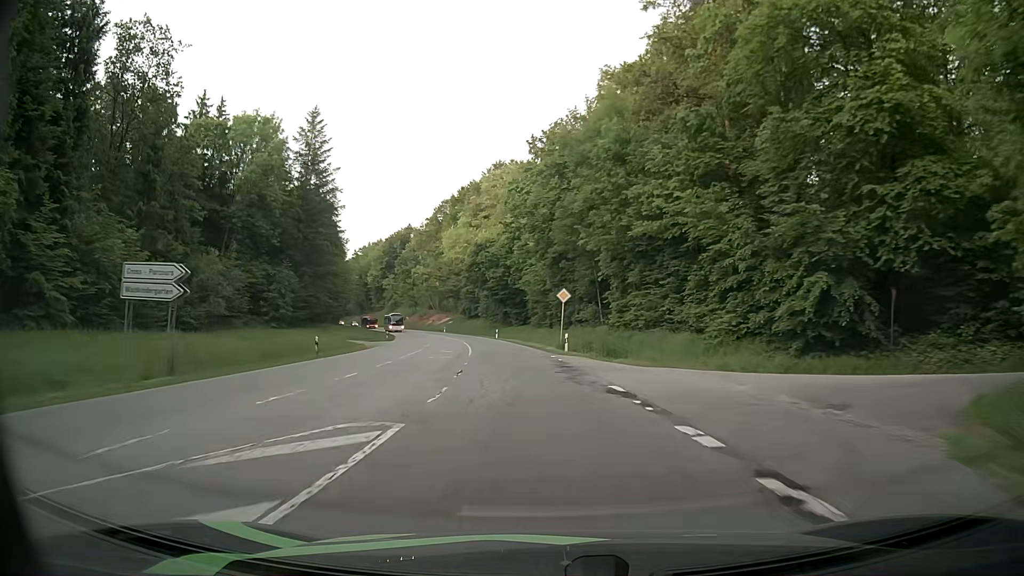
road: secondary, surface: asphalt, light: Day
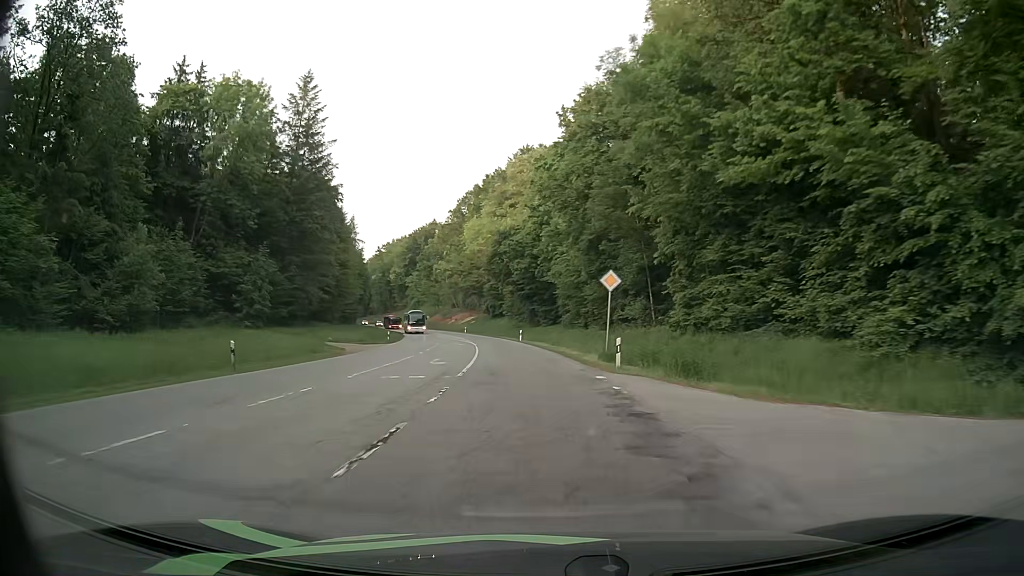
(-0.3, +12.3) m; -2°
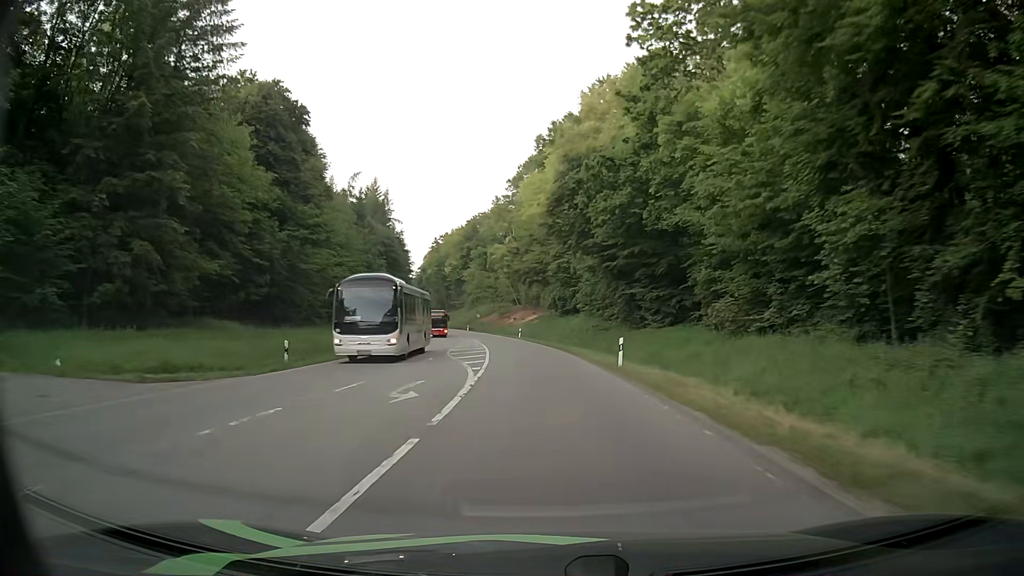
(-2.5, +37.2) m; -7°
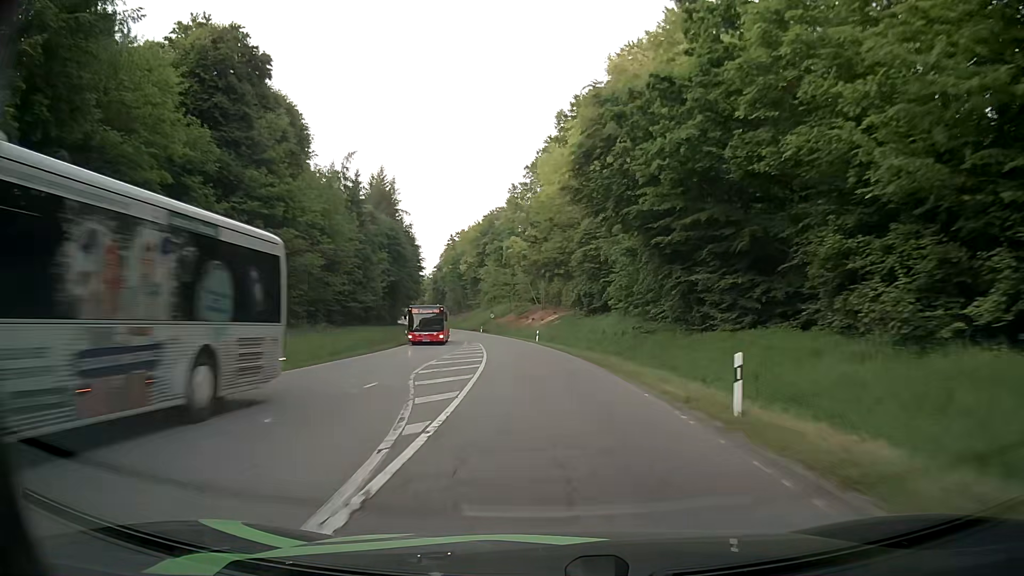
(-0.3, +12.5) m; -3°
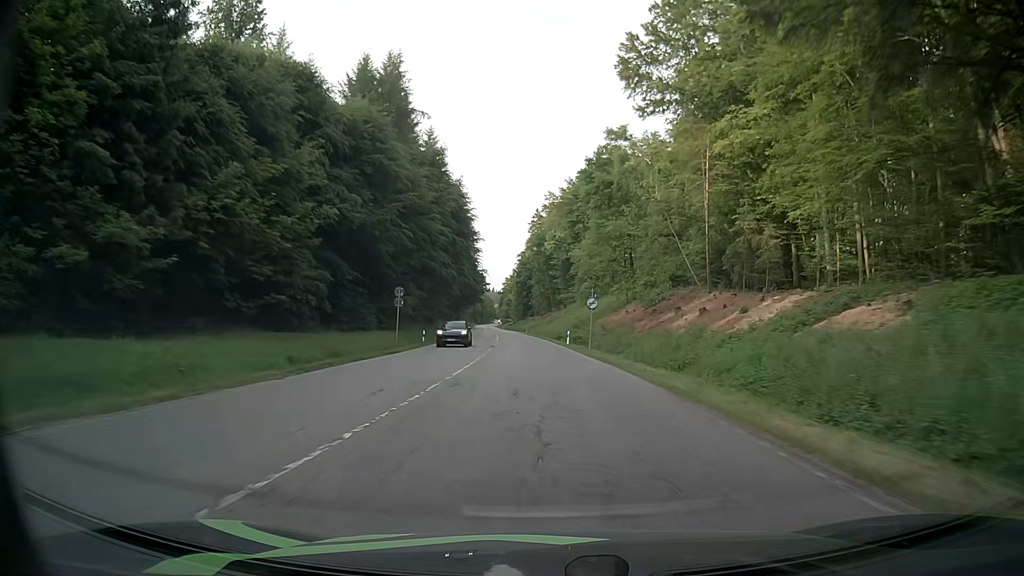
(-4.3, +63.1) m; -8°
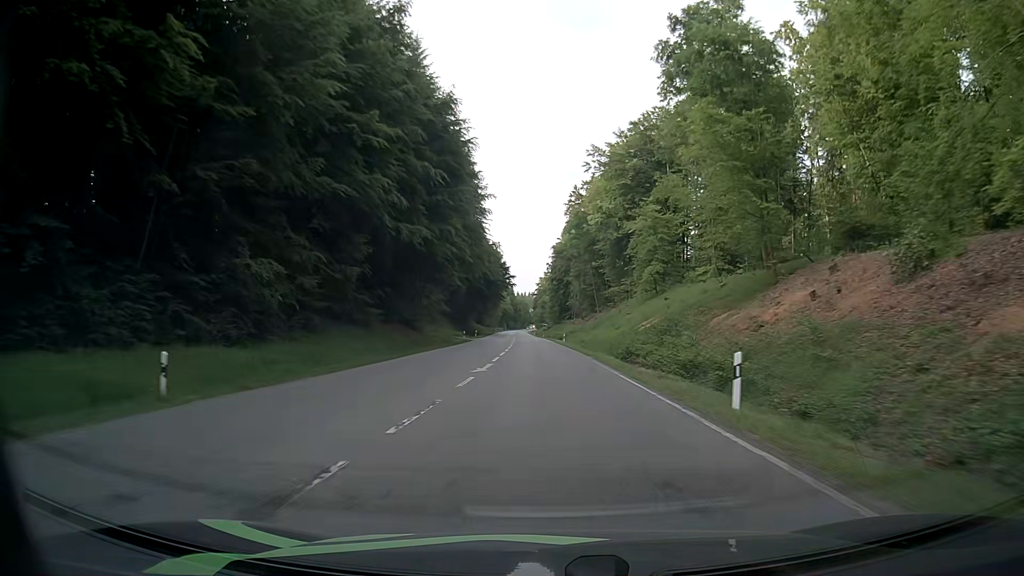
(-1.0, +38.5) m; -3°
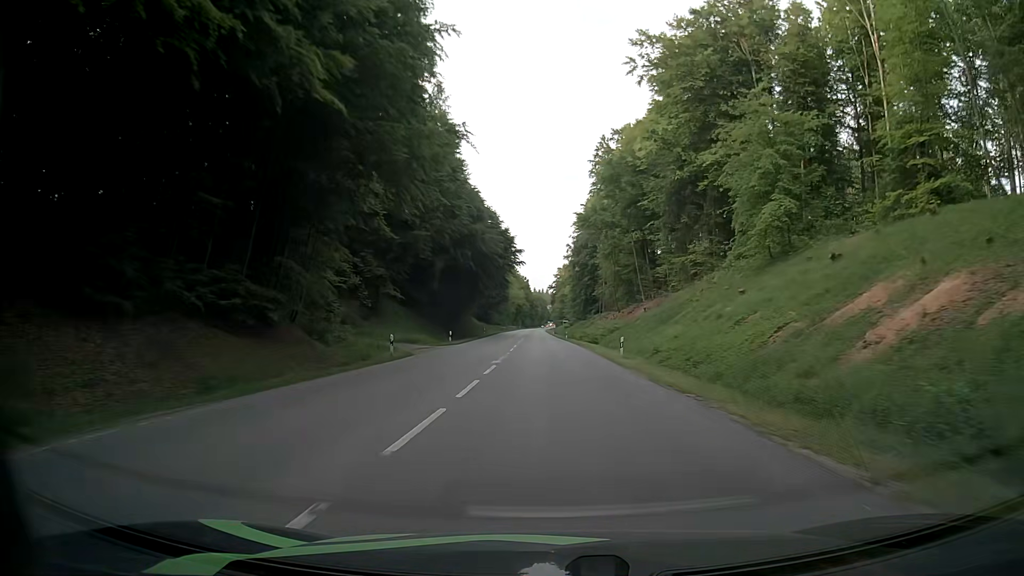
(-0.5, +38.8) m; -1°
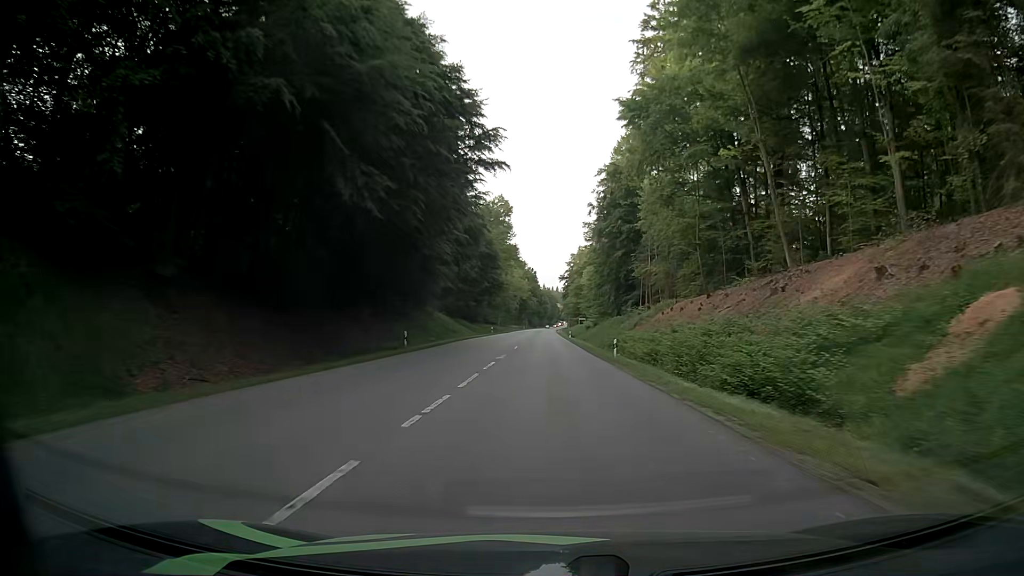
(-0.5, +52.4) m; 0°
(0, +10) (0, +20) (0, +30) (0, +40) (-1, +50) (-1, +60) (-1, +70) (-1, +80) (-1, +90) (-1, +100) m
